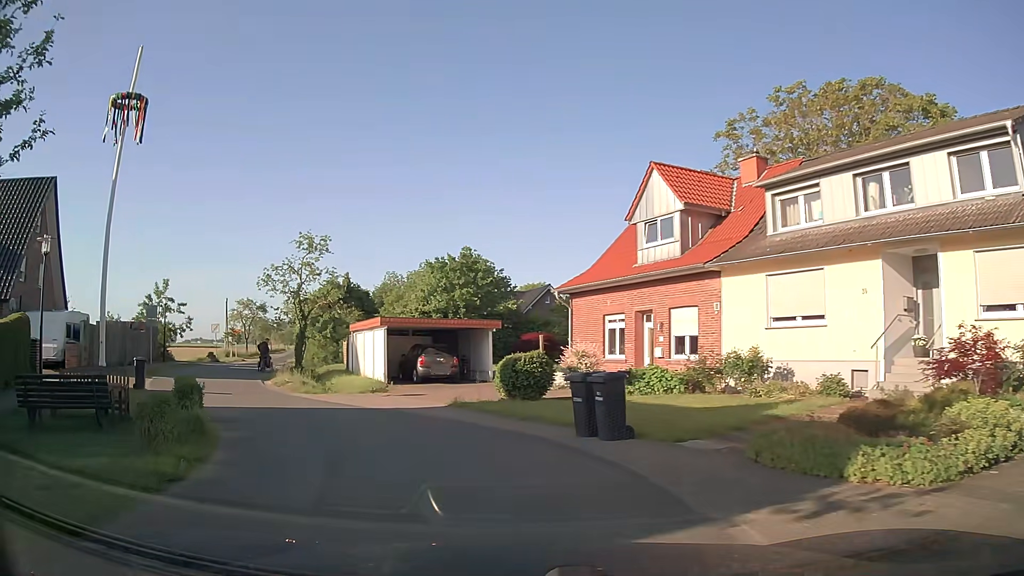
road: residential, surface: asphalt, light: Day
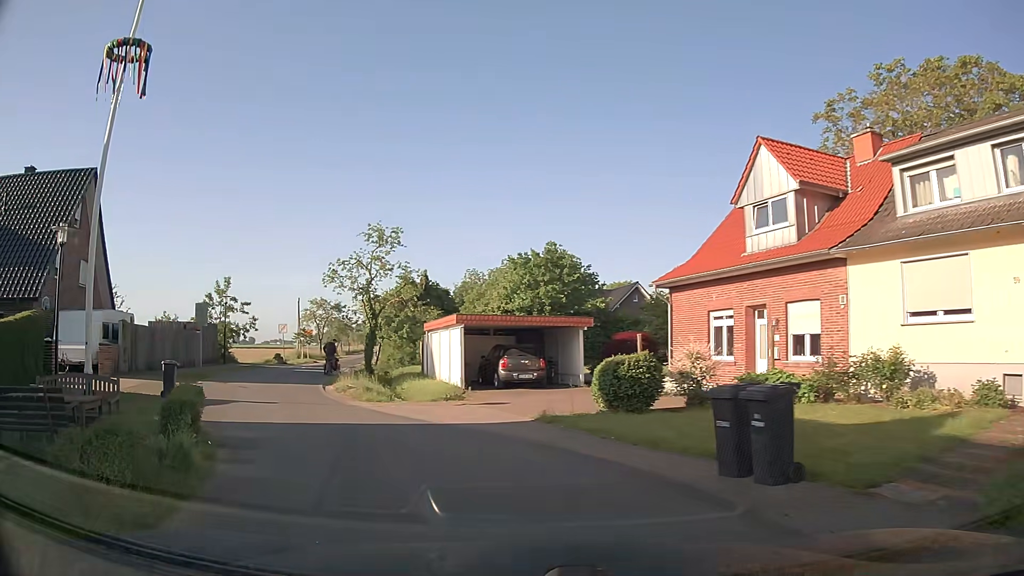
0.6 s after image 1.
(-0.2, +3.2) m; -7°
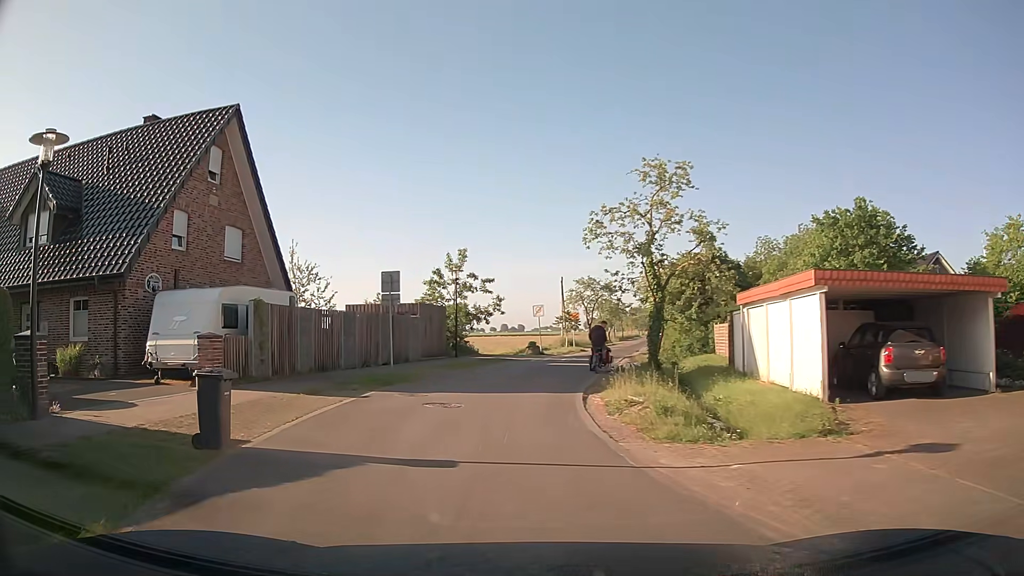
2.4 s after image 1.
(-2.1, +10.0) m; -23°
(-1, +10) (-2, +20) (+1, +30) (+3, +39) (+6, +49) (+8, +59) (+10, +69) (+12, +78) (+14, +88) (+16, +98) m
